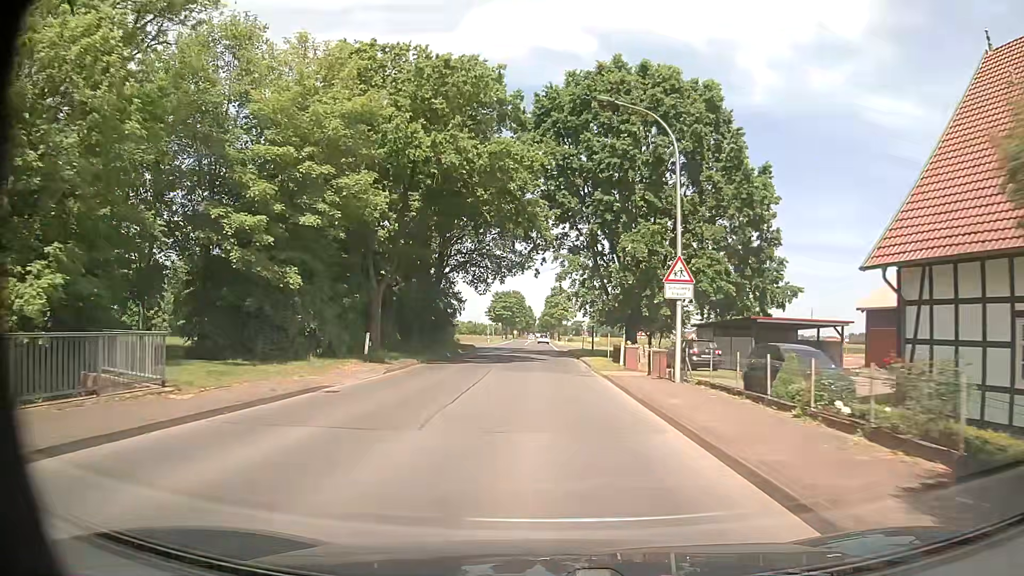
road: tertiary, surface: asphalt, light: Day
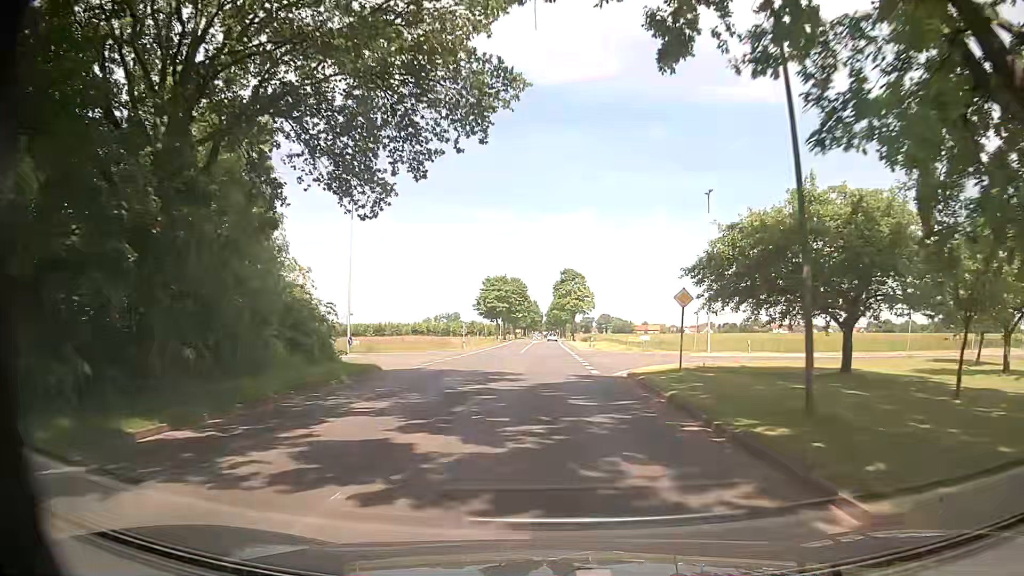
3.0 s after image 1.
(-0.1, +39.9) m; 0°
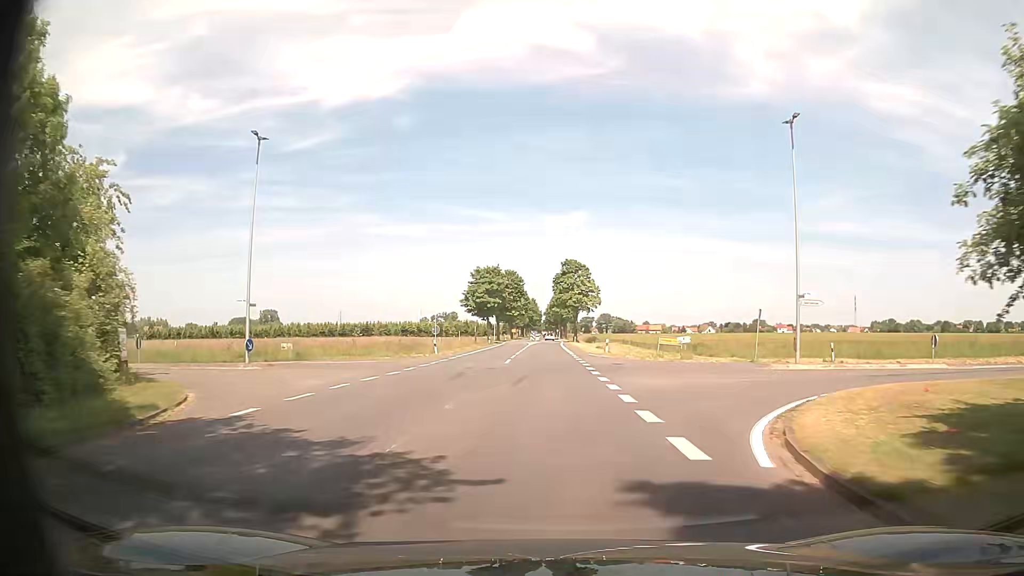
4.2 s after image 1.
(-0.1, +15.9) m; -1°
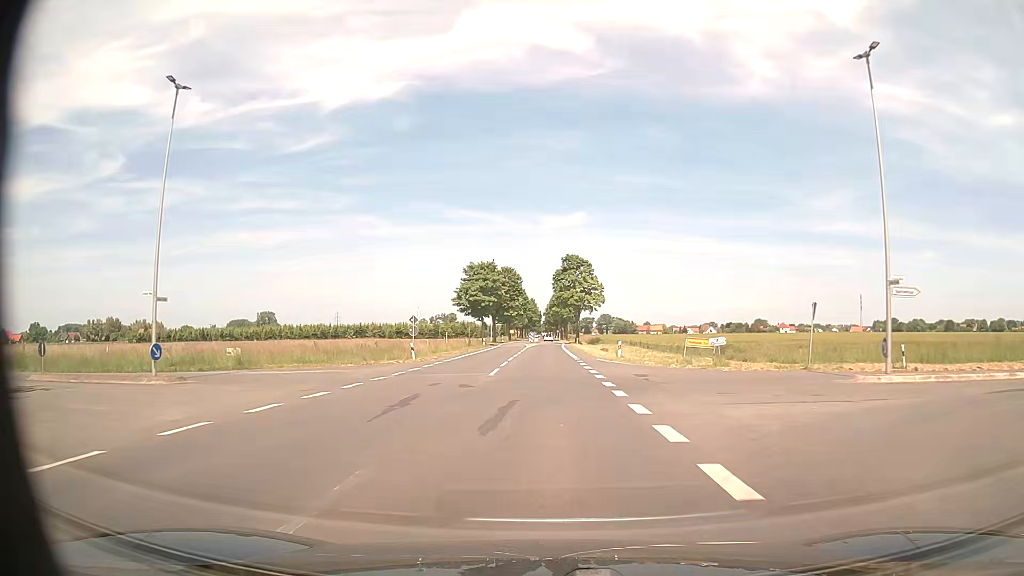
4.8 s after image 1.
(0.0, +8.0) m; 0°
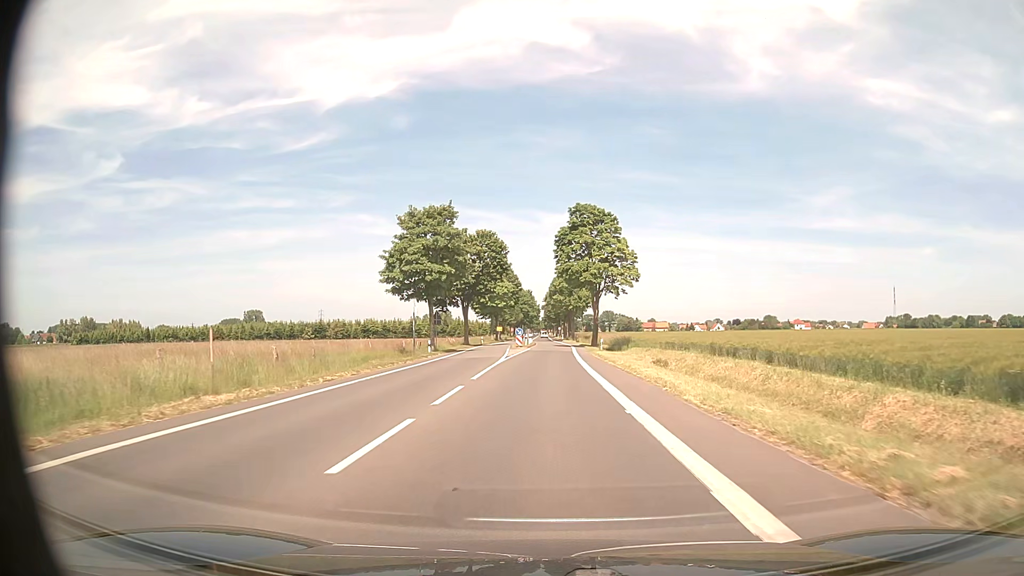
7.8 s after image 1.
(+0.1, +39.8) m; 0°
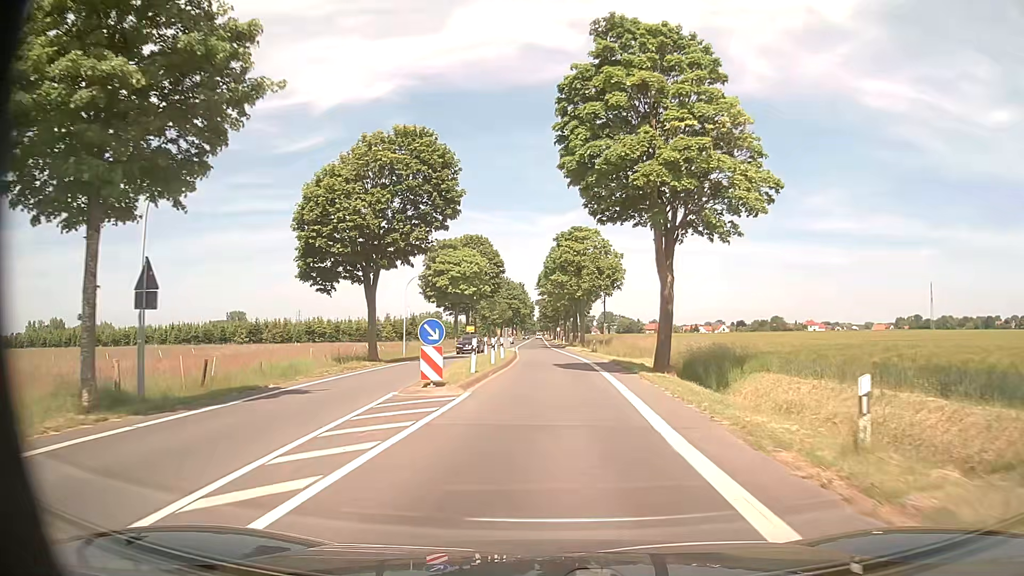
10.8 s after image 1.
(+0.2, +39.9) m; 0°
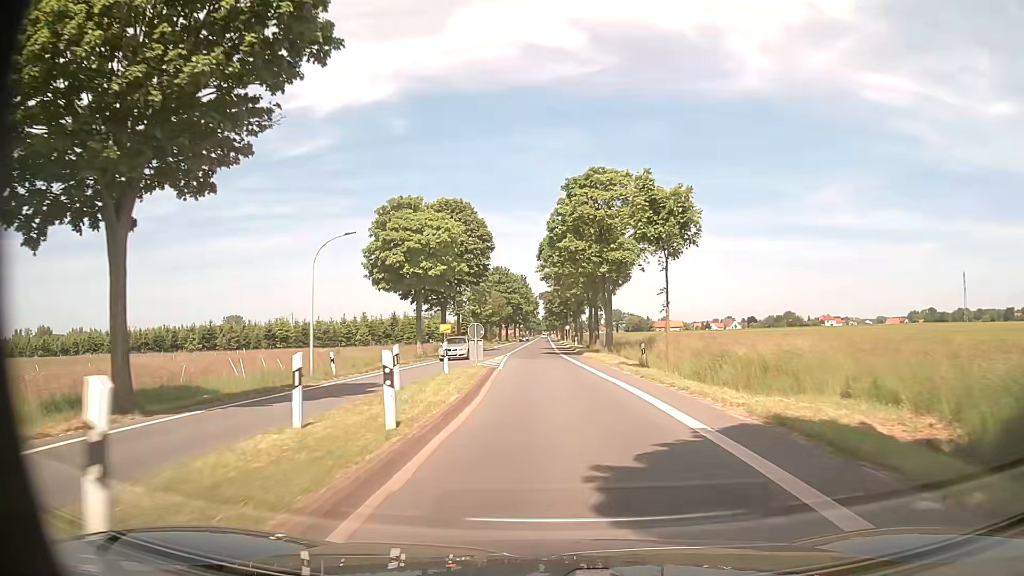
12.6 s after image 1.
(0.0, +23.8) m; 0°
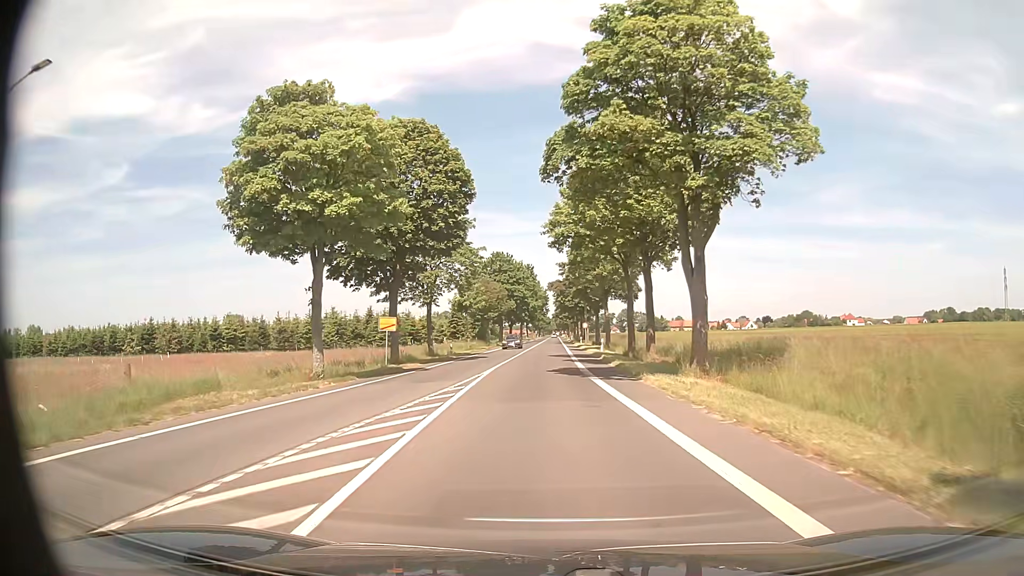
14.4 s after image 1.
(-0.1, +23.8) m; -1°
(0, +10) (0, +20) (0, +30) (0, +40) (0, +50) (0, +60) (0, +70) (0, +80) (0, +90) (0, +100) m
